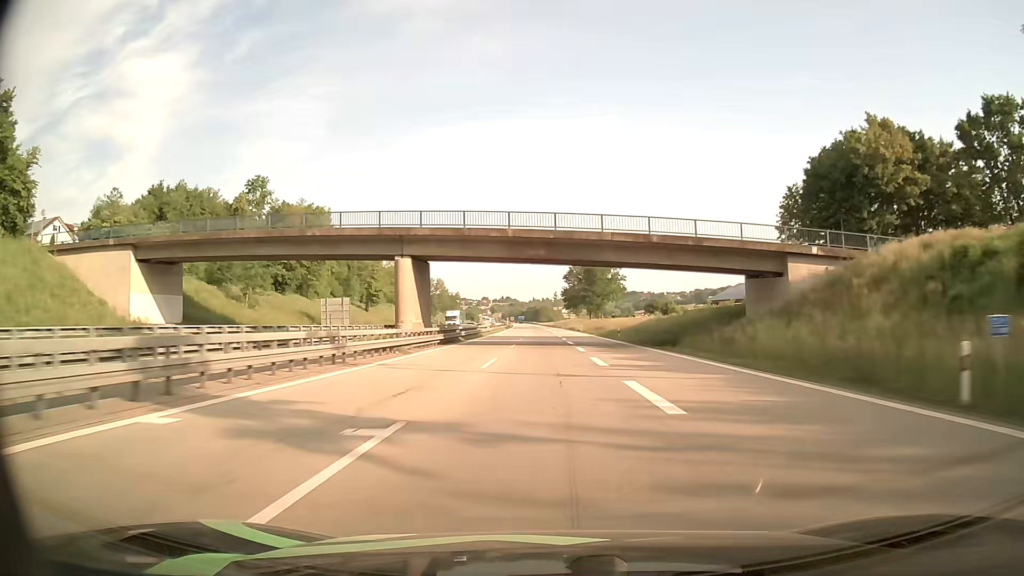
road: motorway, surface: asphalt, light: Day
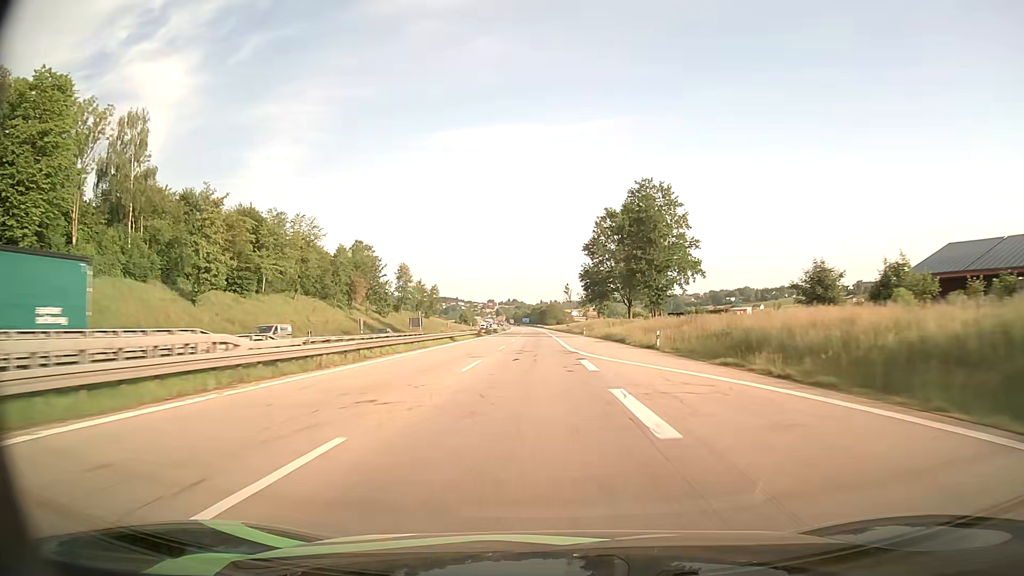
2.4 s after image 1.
(-0.3, +73.5) m; 0°
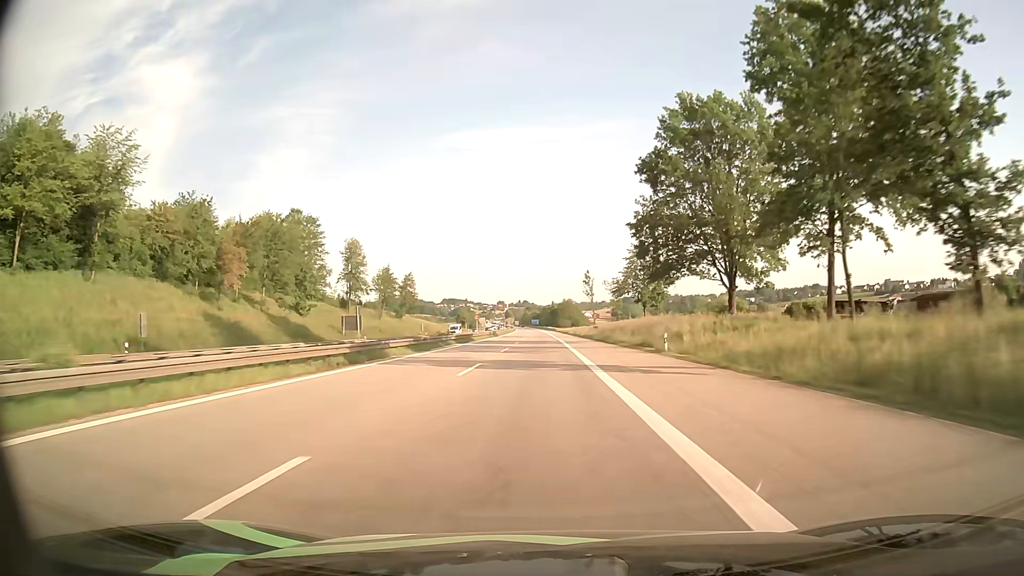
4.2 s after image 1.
(-0.7, +54.8) m; -1°
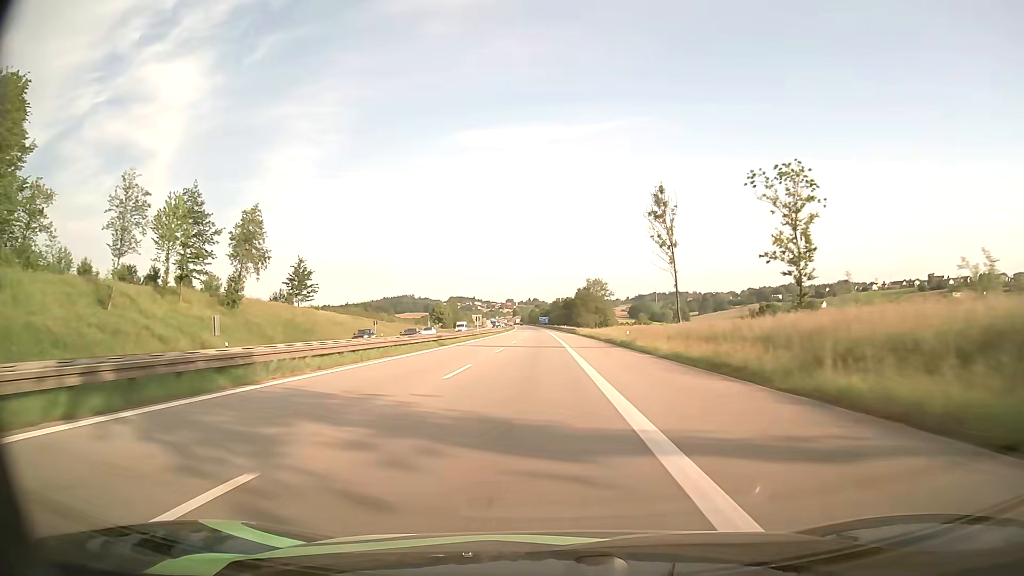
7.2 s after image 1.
(-0.3, +90.6) m; -1°
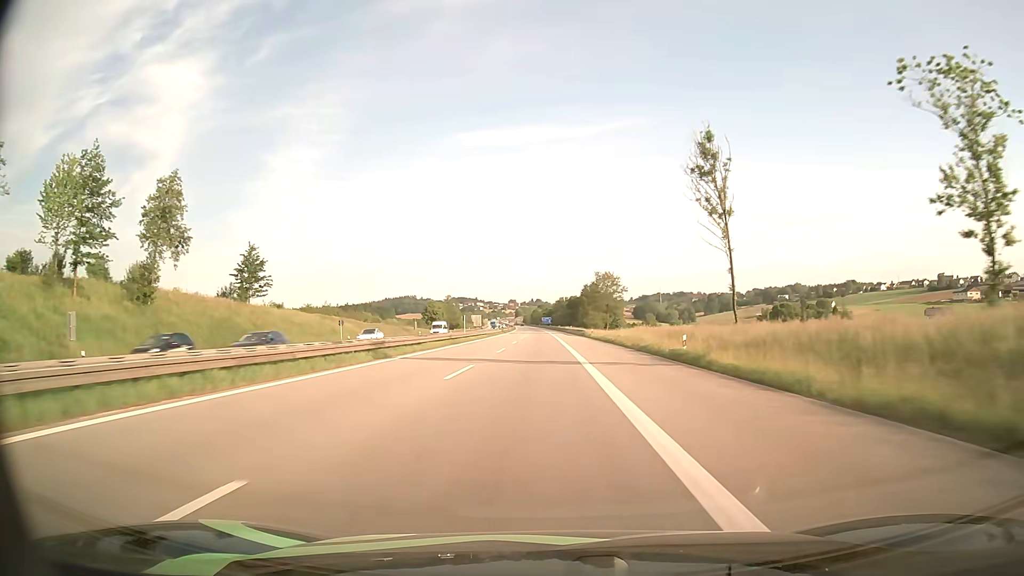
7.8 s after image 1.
(-0.1, +18.0) m; 0°
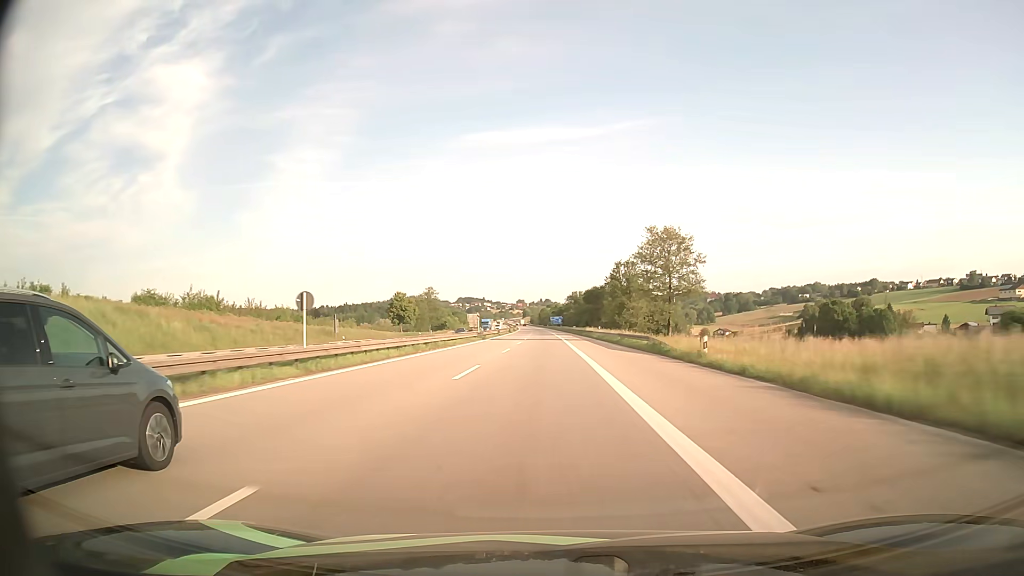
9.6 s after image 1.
(-0.3, +53.8) m; -1°
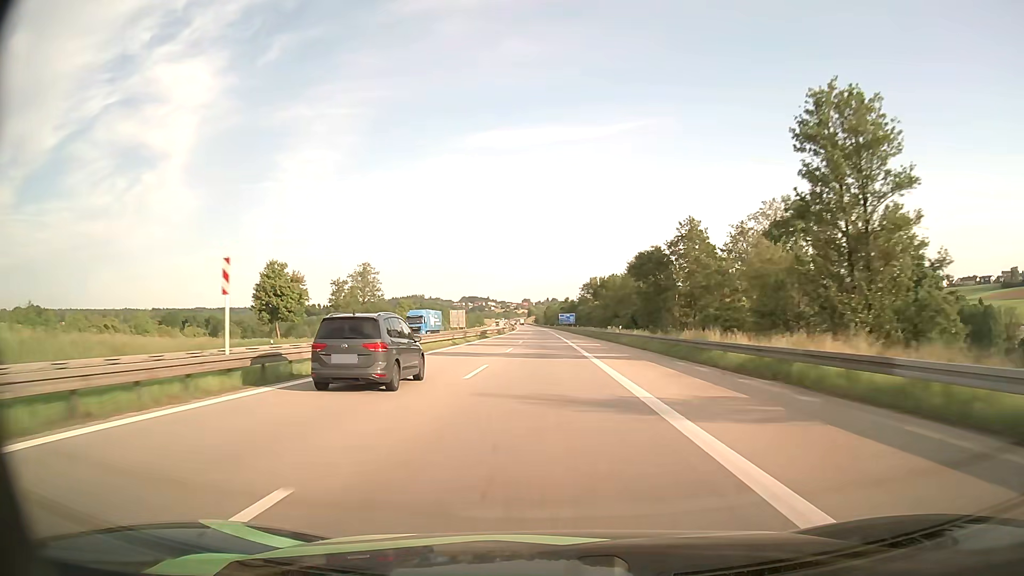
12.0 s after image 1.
(-0.5, +71.6) m; -1°
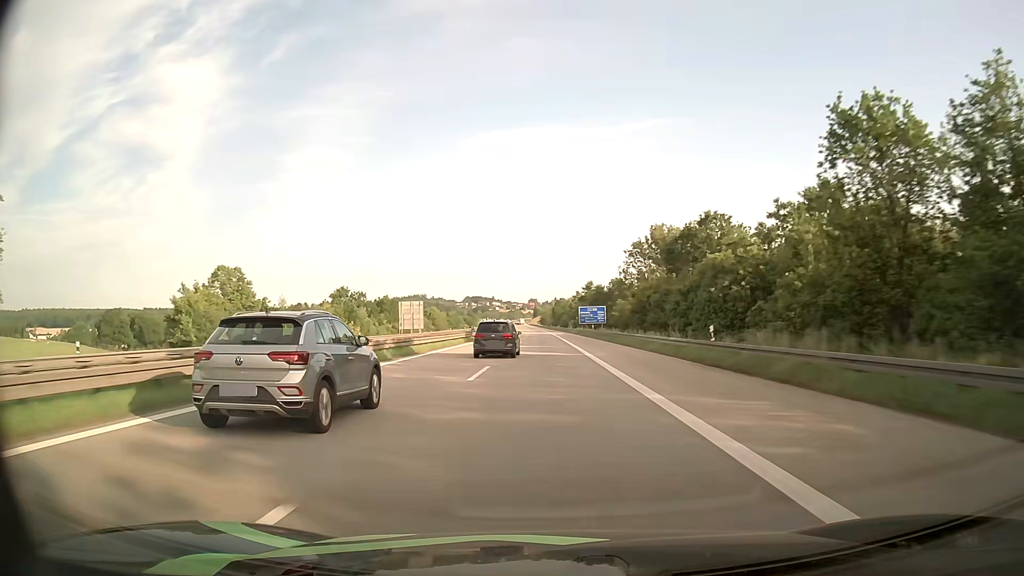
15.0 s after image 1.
(-0.9, +90.0) m; -1°
(0, +10) (0, +20) (0, +30) (0, +40) (0, +50) (0, +60) (0, +70) (0, +80) (-1, +90) (-1, +100) m
